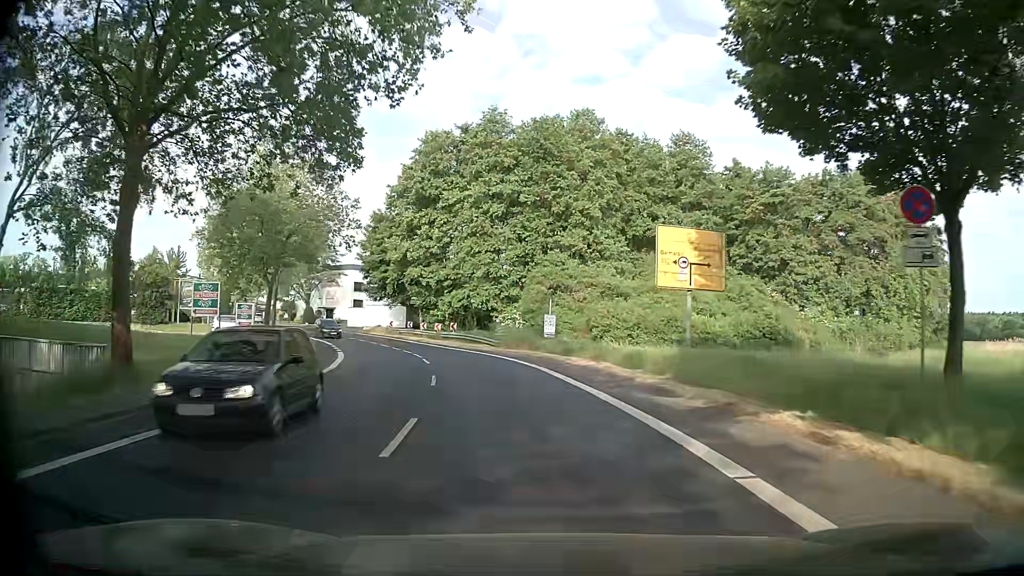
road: secondary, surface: asphalt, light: Day
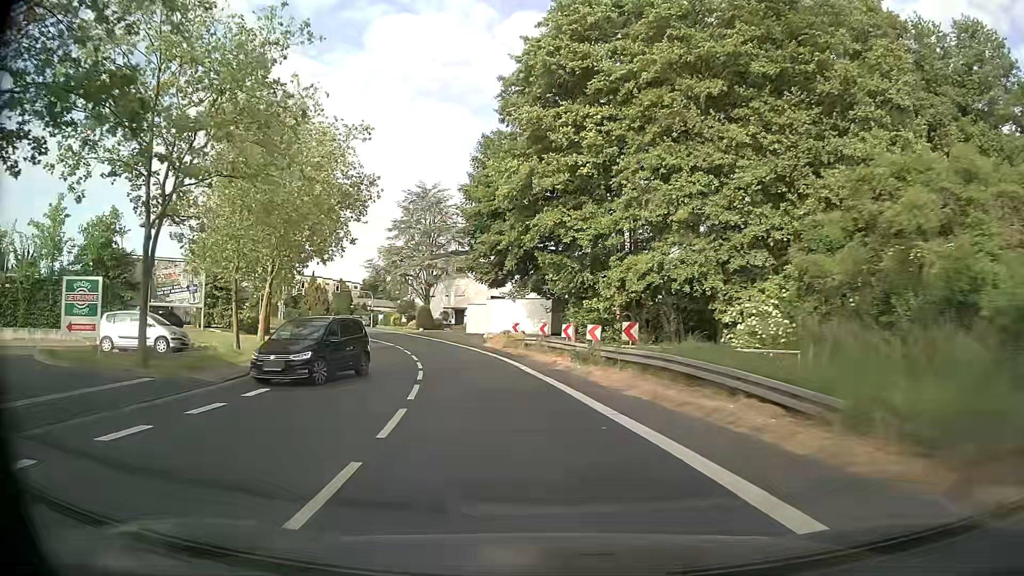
(-4.1, +30.4) m; -16°
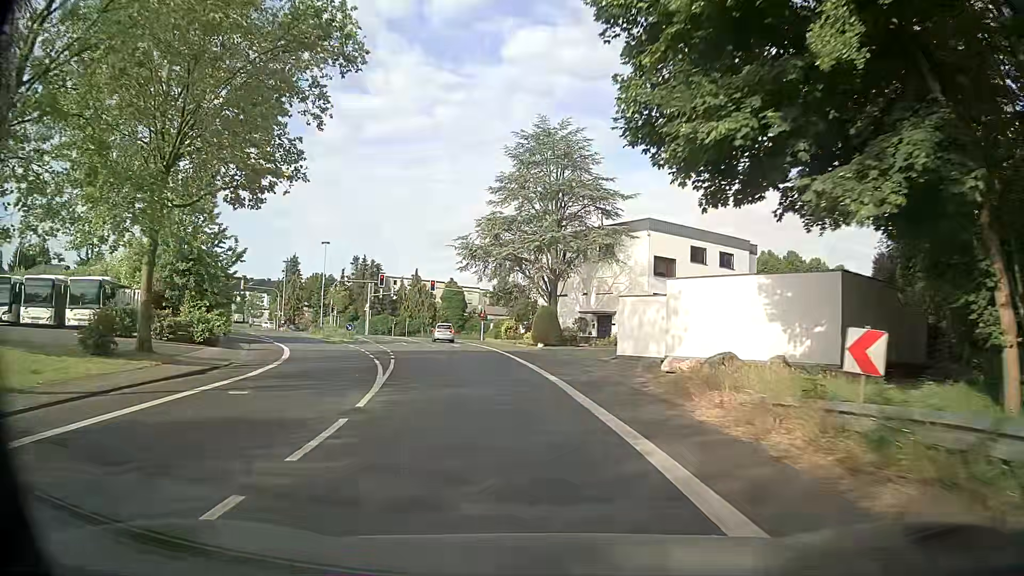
(-3.2, +29.1) m; -12°
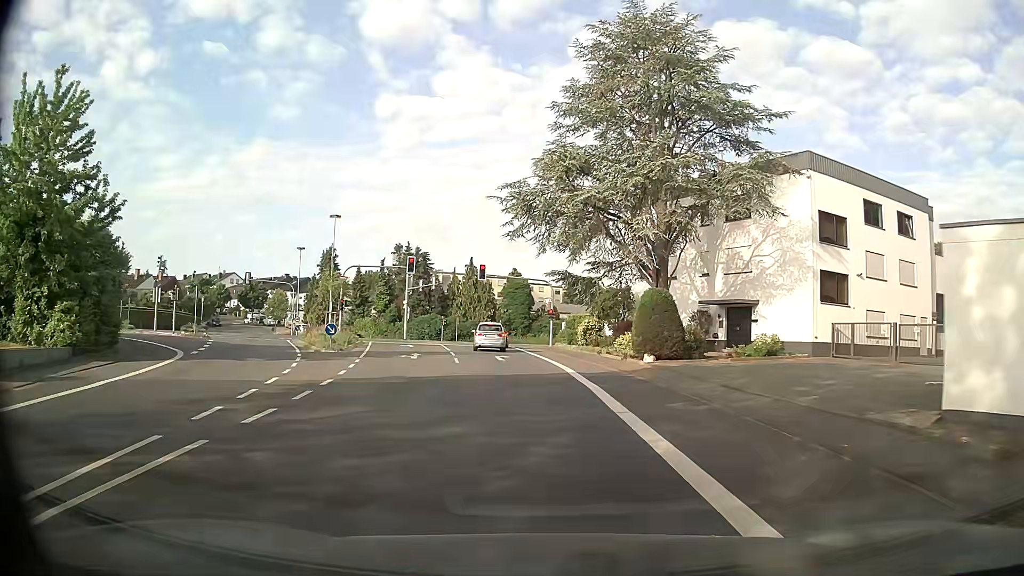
(-1.3, +19.7) m; -7°
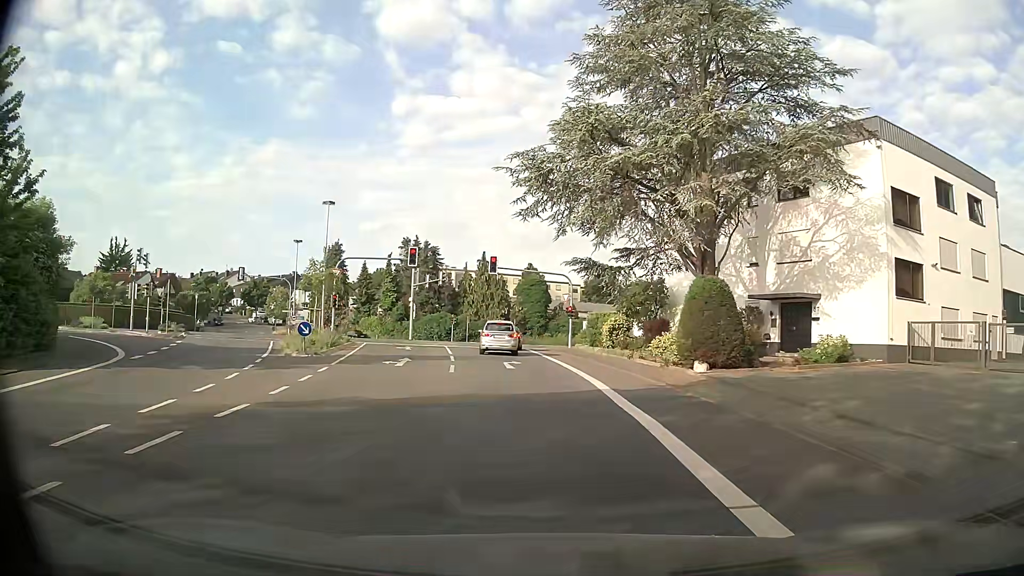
(-0.1, +5.7) m; -1°
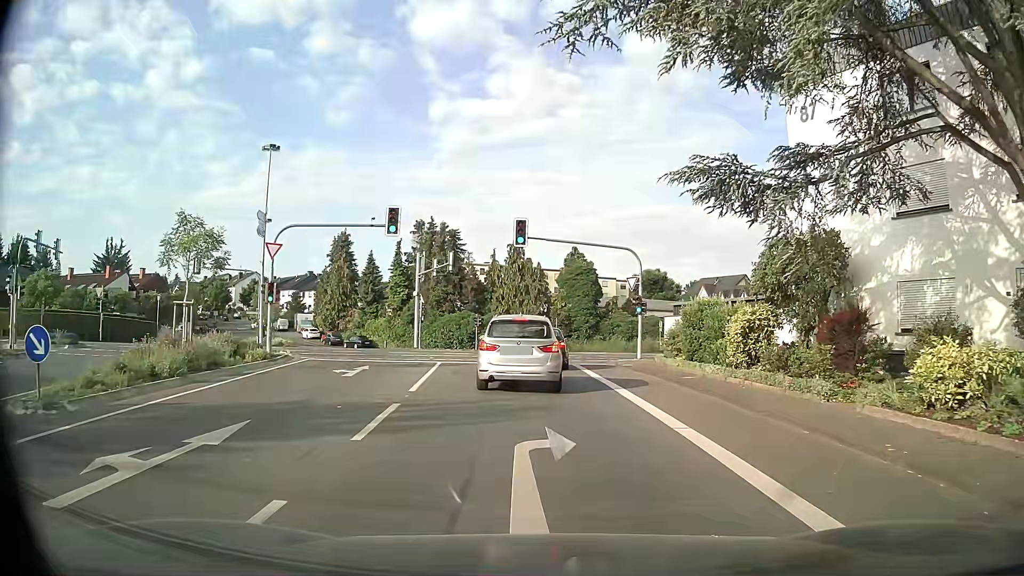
(-0.5, +16.8) m; -4°
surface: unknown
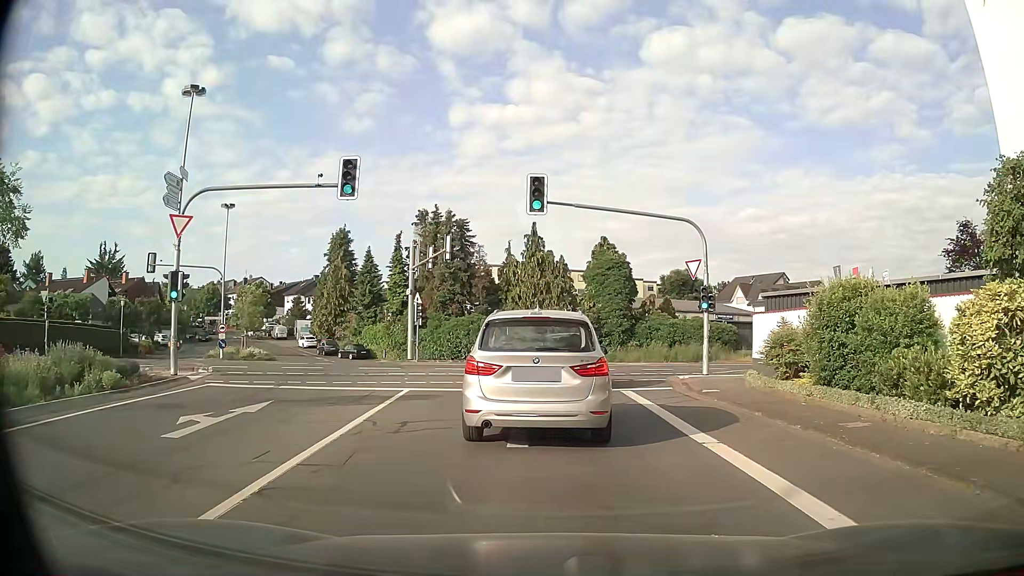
(-0.1, +9.7) m; -1°
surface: asphalt
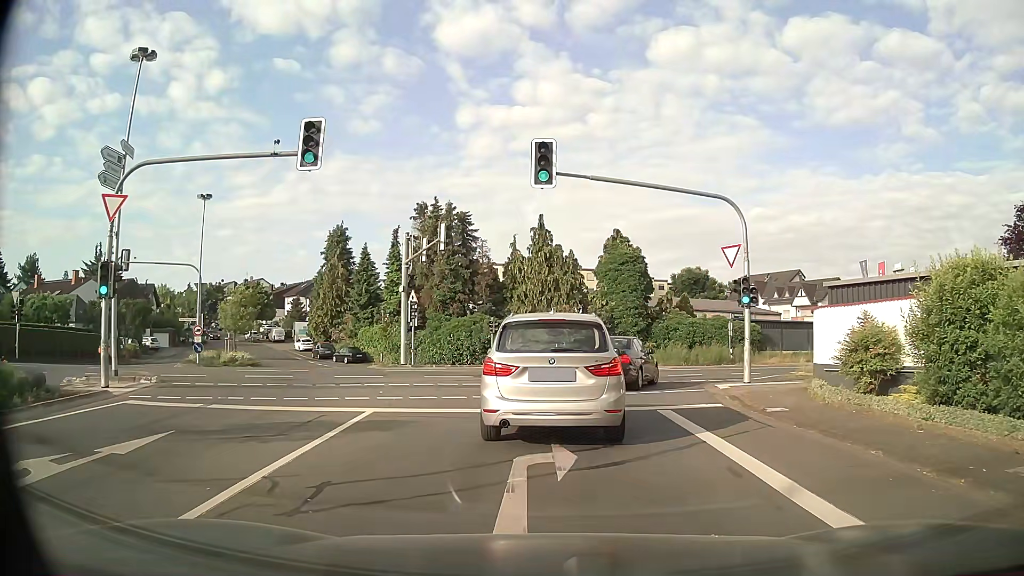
(-0.1, +4.3) m; -2°
(0, +10) (+2, +20) (+7, +28) (+16, +33) (+25, +37) (+35, +41) (+44, +44) (+53, +48) (+63, +51) (+72, +55) m
